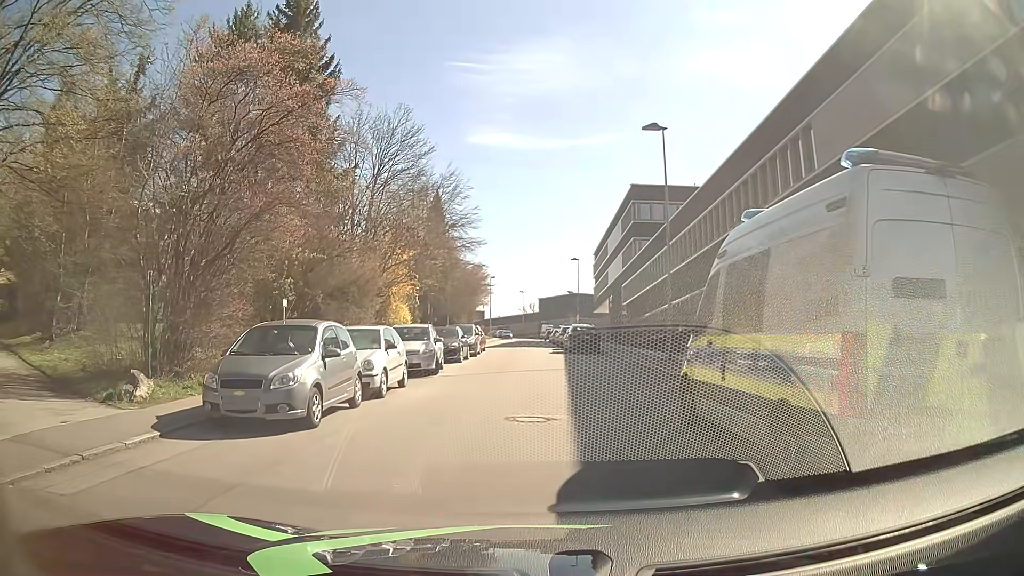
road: residential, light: Day
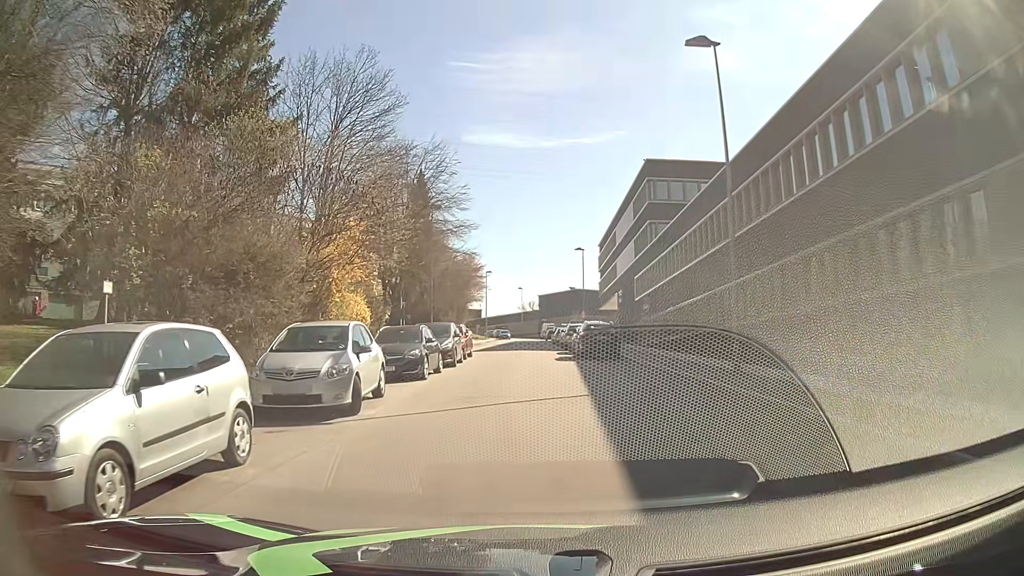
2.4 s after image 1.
(-0.4, +9.8) m; -2°
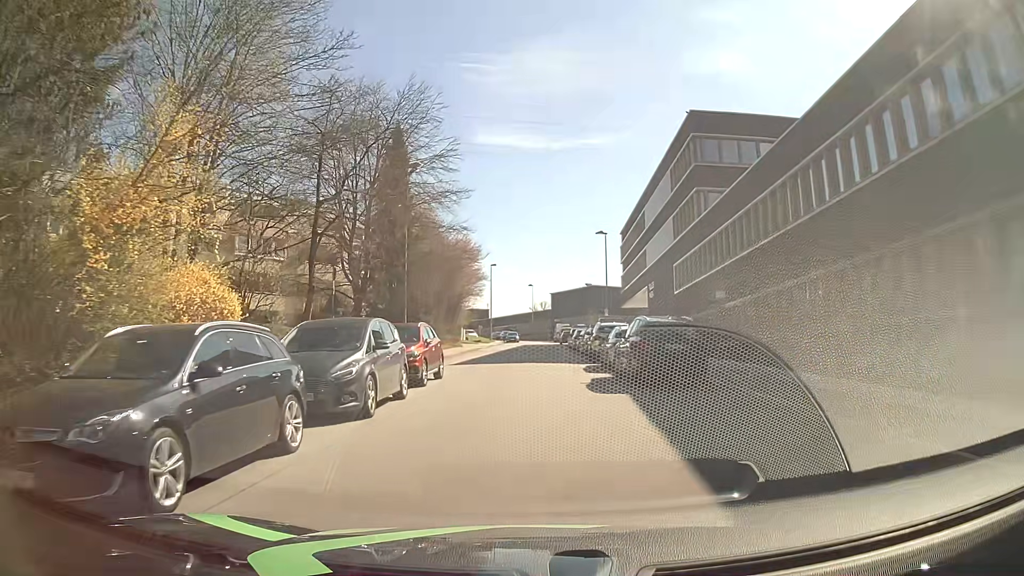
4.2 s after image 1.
(+0.1, +13.9) m; 0°
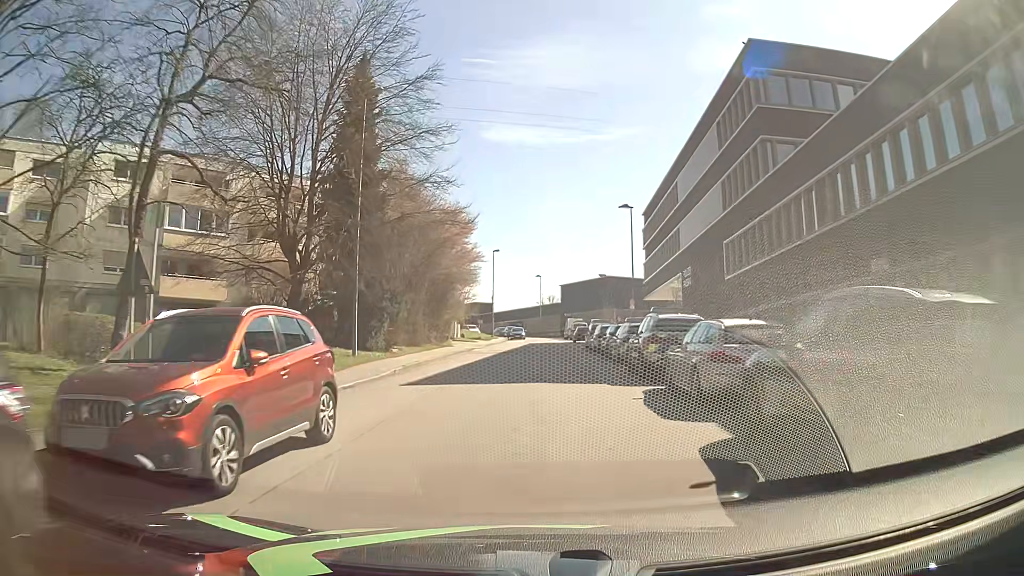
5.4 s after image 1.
(-0.1, +11.4) m; -1°
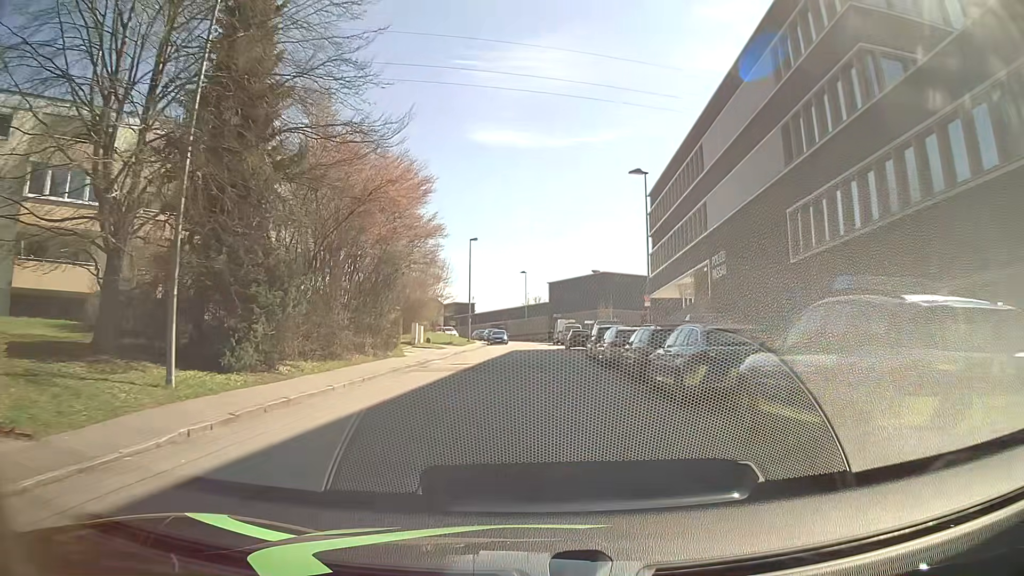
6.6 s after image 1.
(+0.1, +12.2) m; +1°
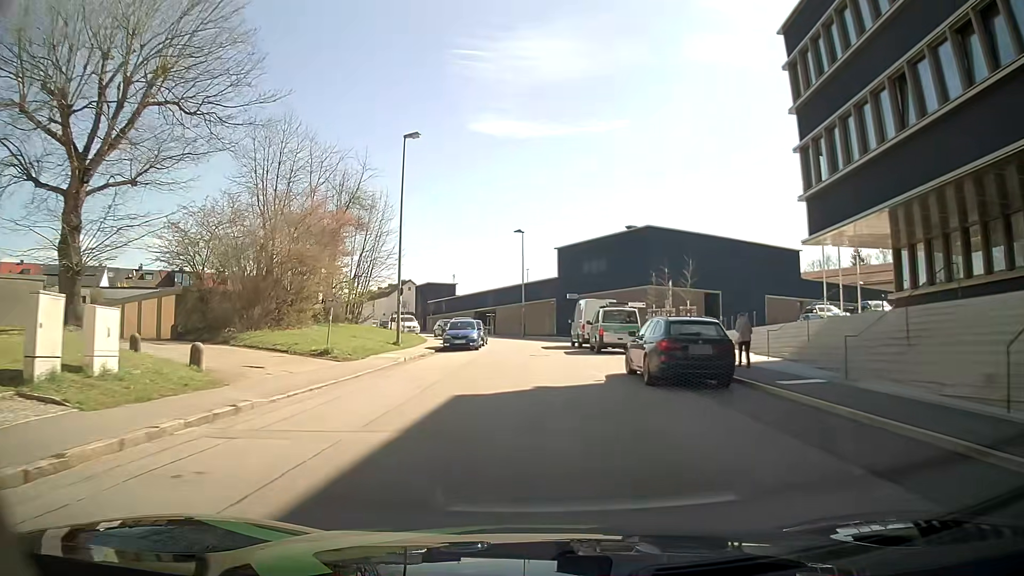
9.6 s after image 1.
(+0.2, +34.5) m; +1°
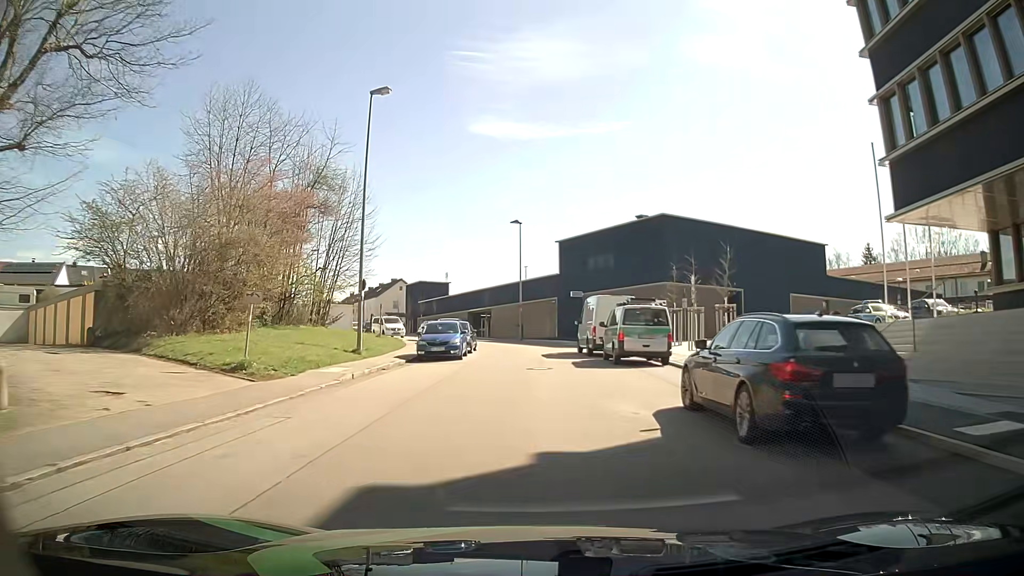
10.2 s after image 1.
(-0.1, +6.8) m; -1°
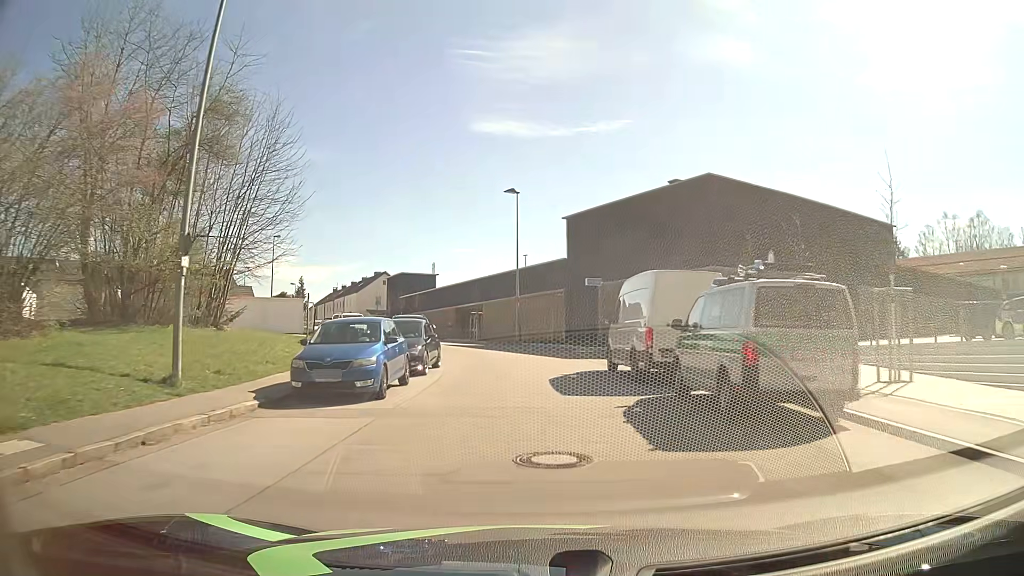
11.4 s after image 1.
(+0.1, +13.0) m; 0°
(0, +10) (0, +20) (-1, +30) (-3, +40) (-6, +49) (-11, +58) (-16, +67) (-21, +75) (-26, +84) (-31, +92) m
